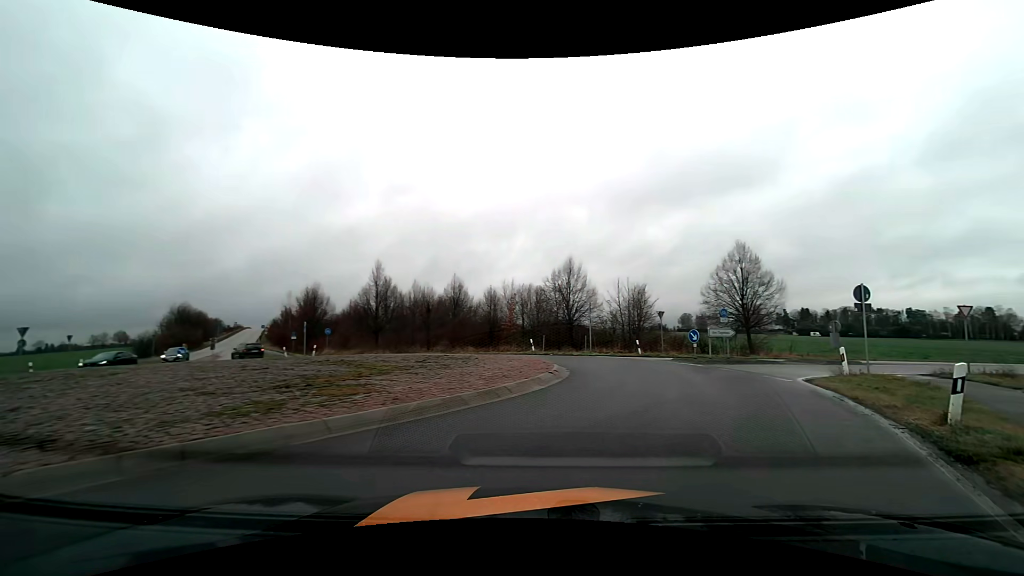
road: tertiary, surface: asphalt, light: Day
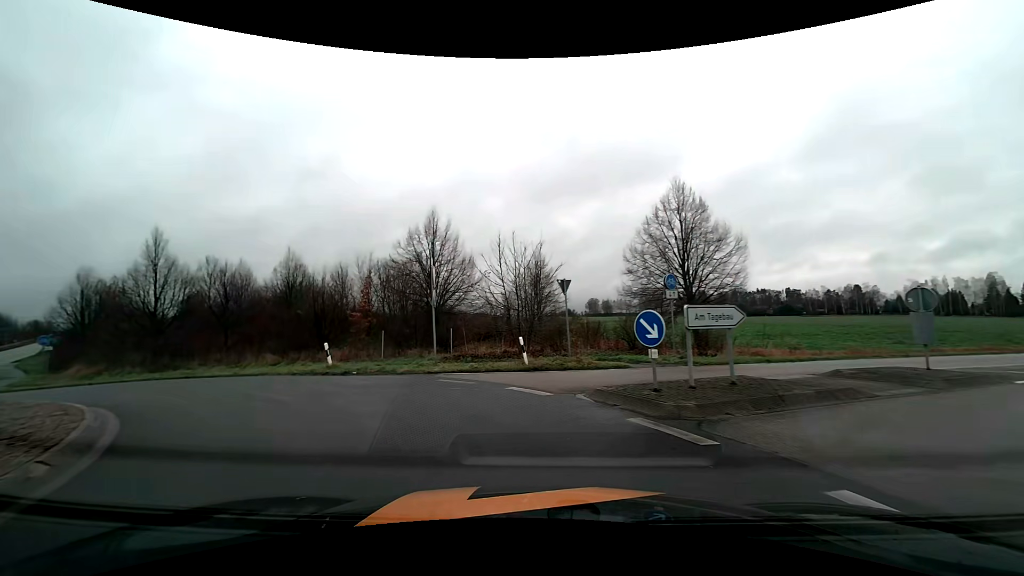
(+3.6, +15.8) m; +10°
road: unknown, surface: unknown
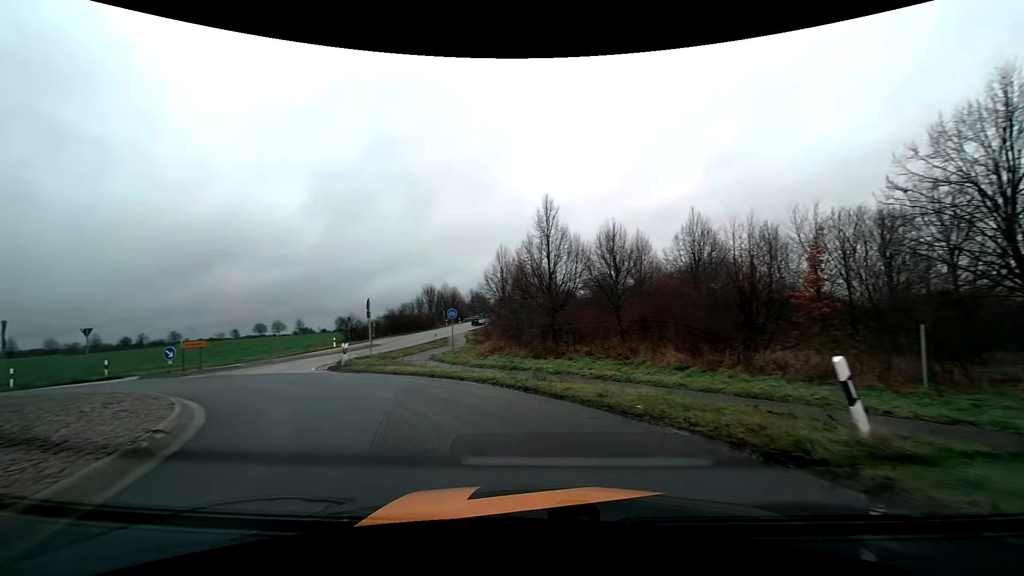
(-4.5, +11.7) m; -44°
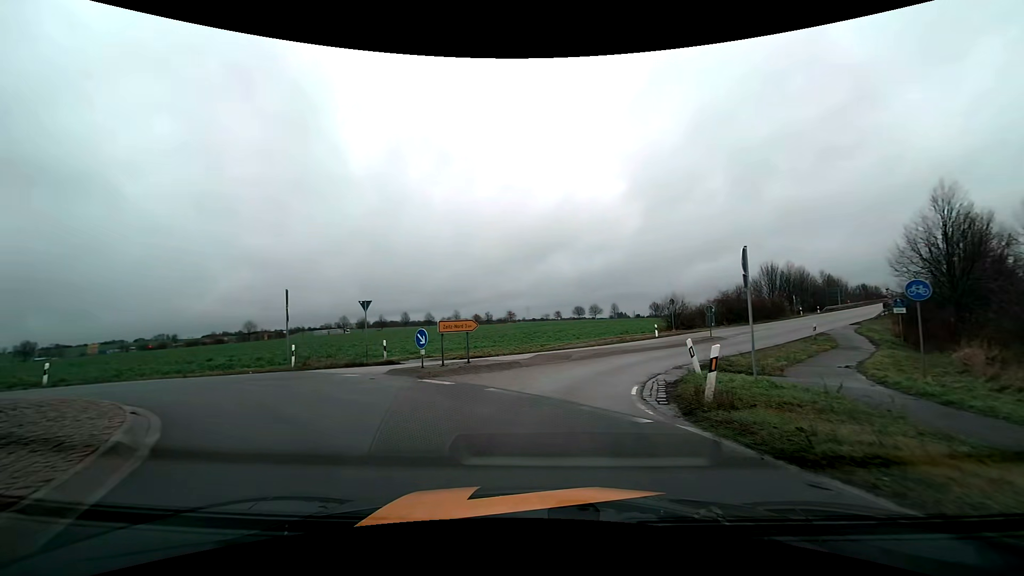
(-4.4, +12.5) m; -34°
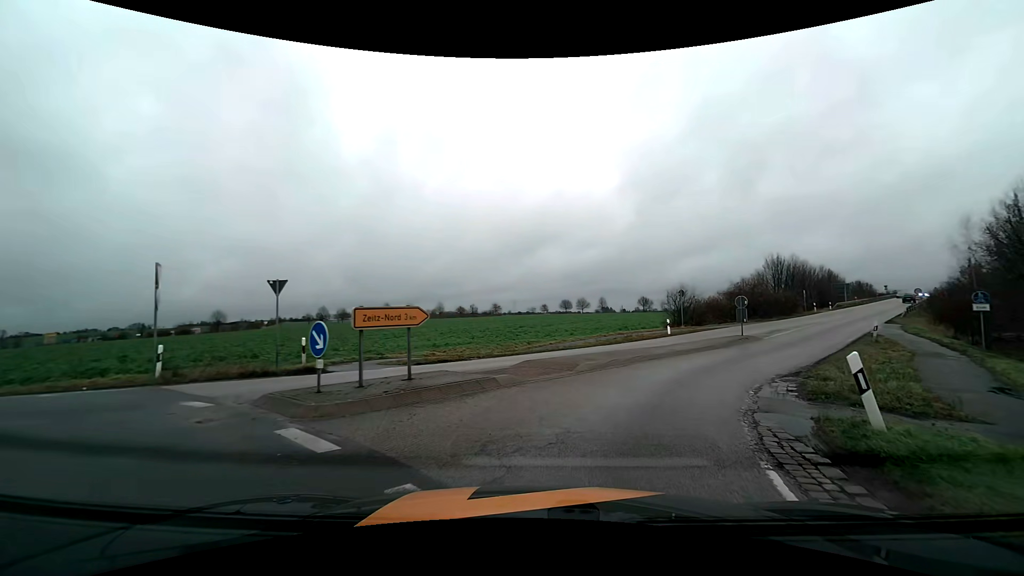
(-0.1, +6.9) m; +1°
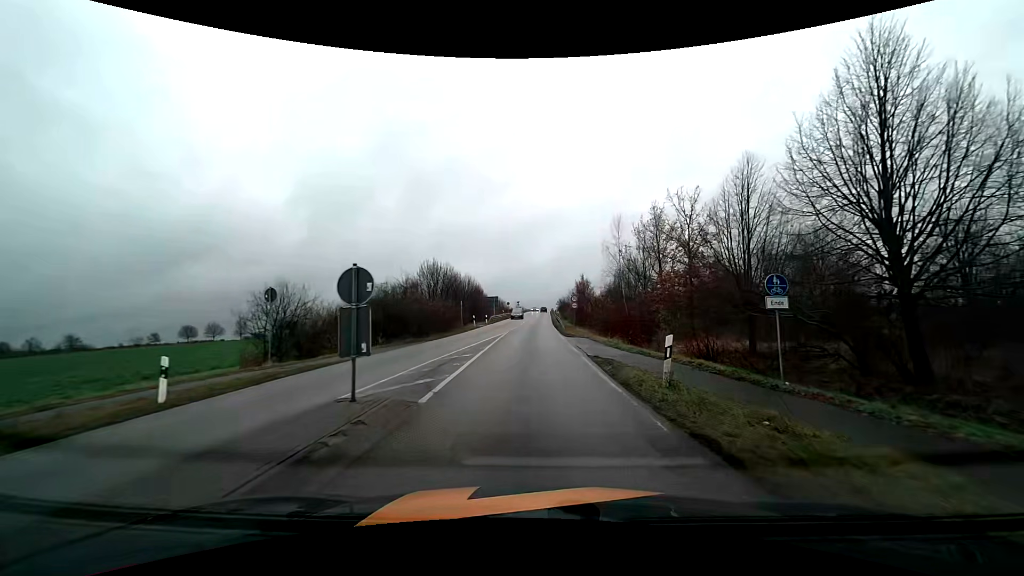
(+7.3, +19.4) m; +37°
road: tertiary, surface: asphalt
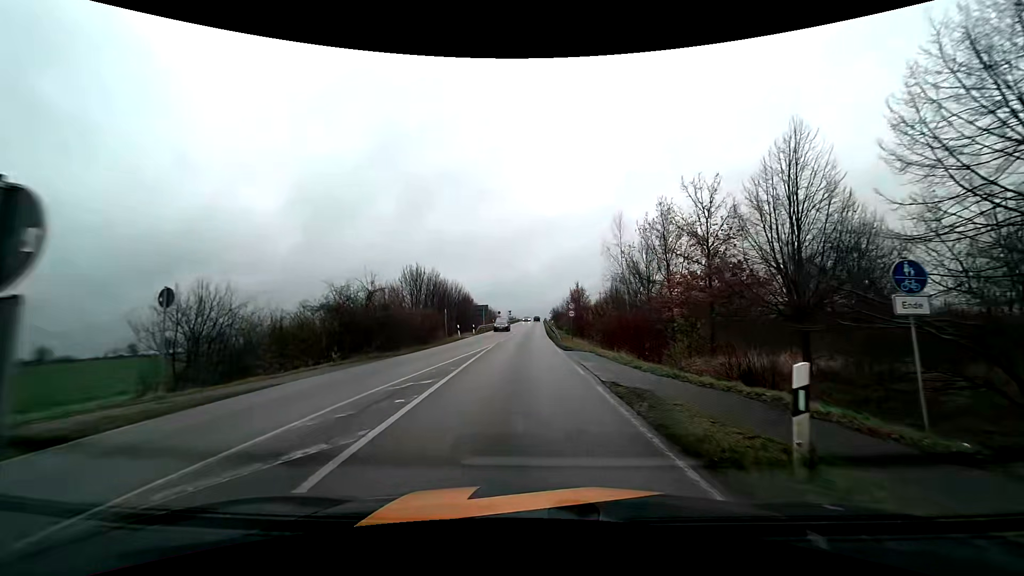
(+0.1, +5.3) m; +1°
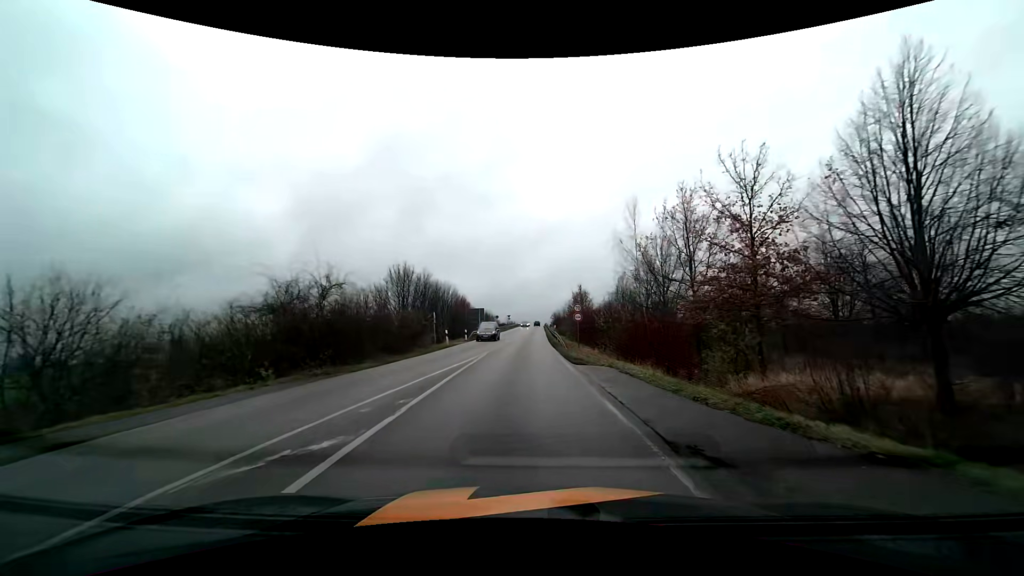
(0.0, +5.7) m; 0°
